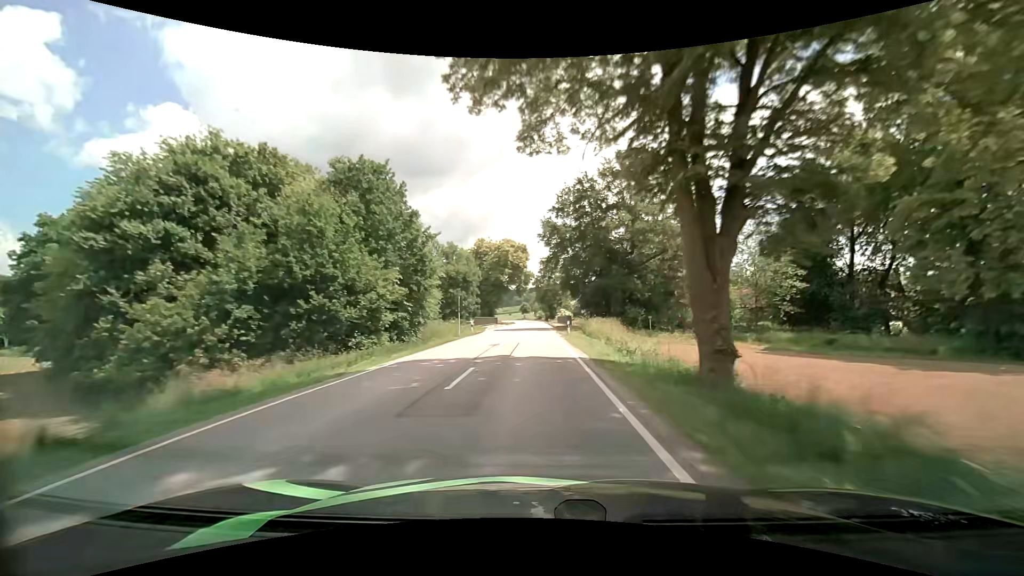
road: secondary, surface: asphalt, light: Day
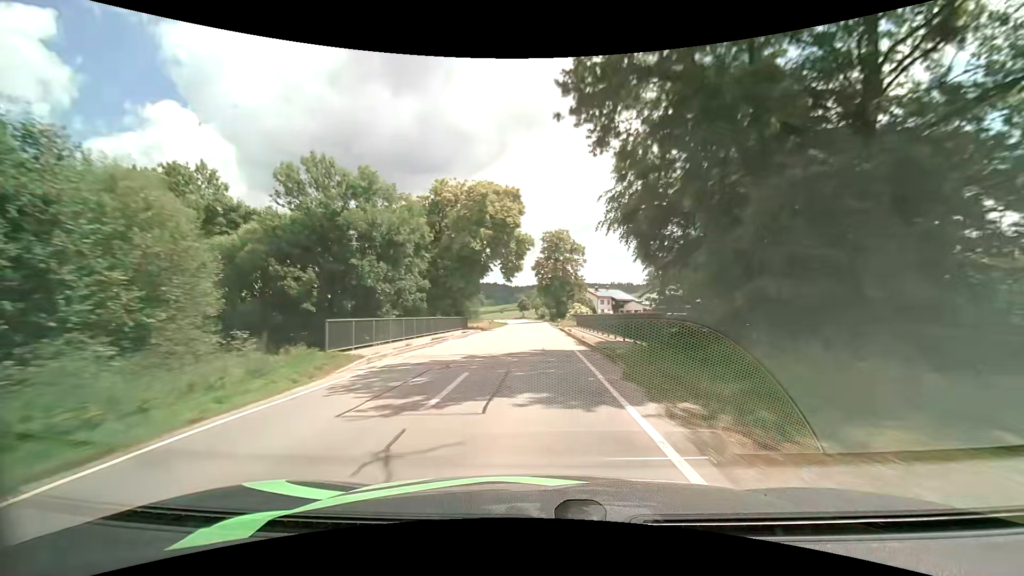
(-0.1, +36.7) m; 0°
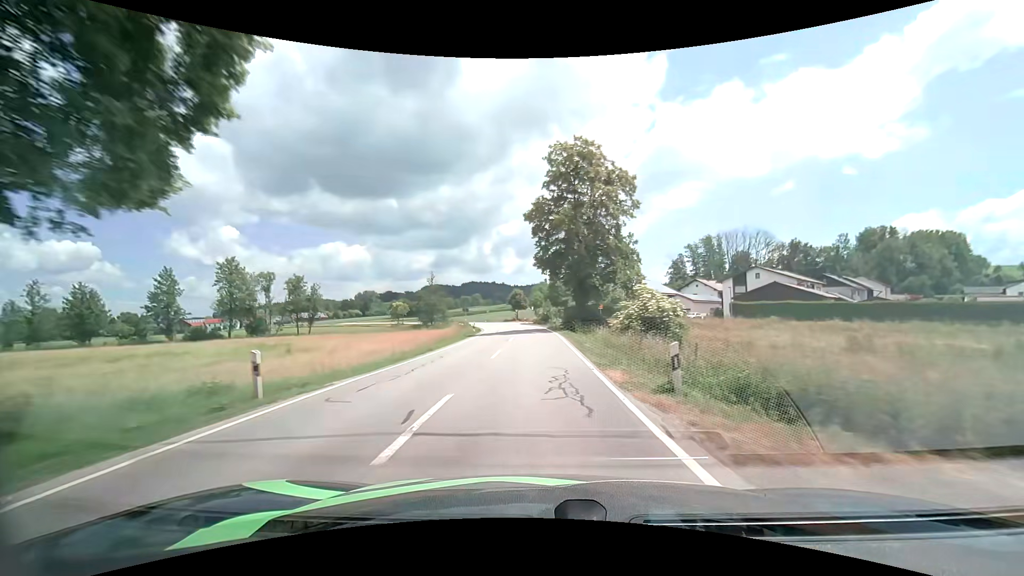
(+0.1, +46.7) m; 0°
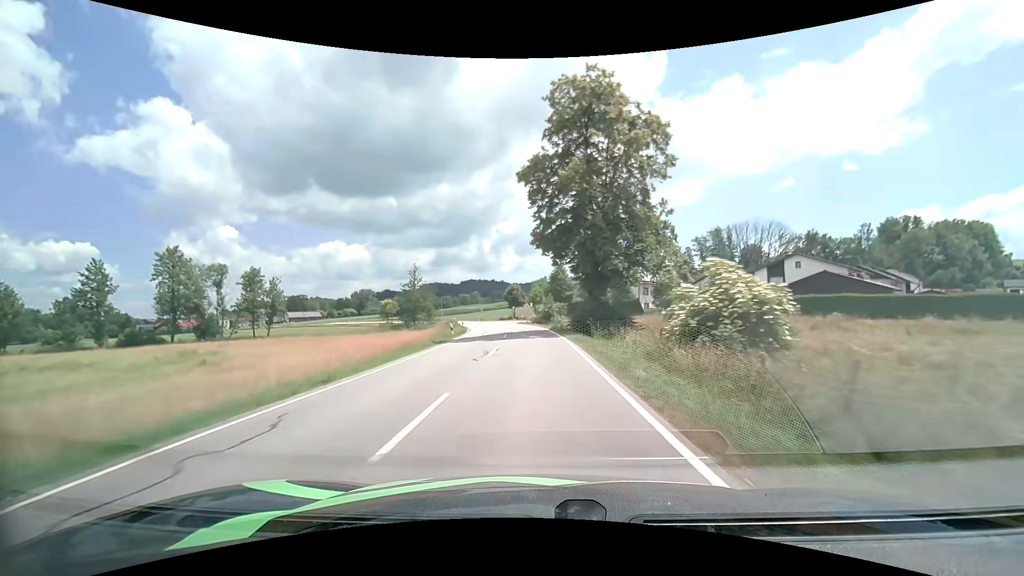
(0.0, +11.5) m; 0°
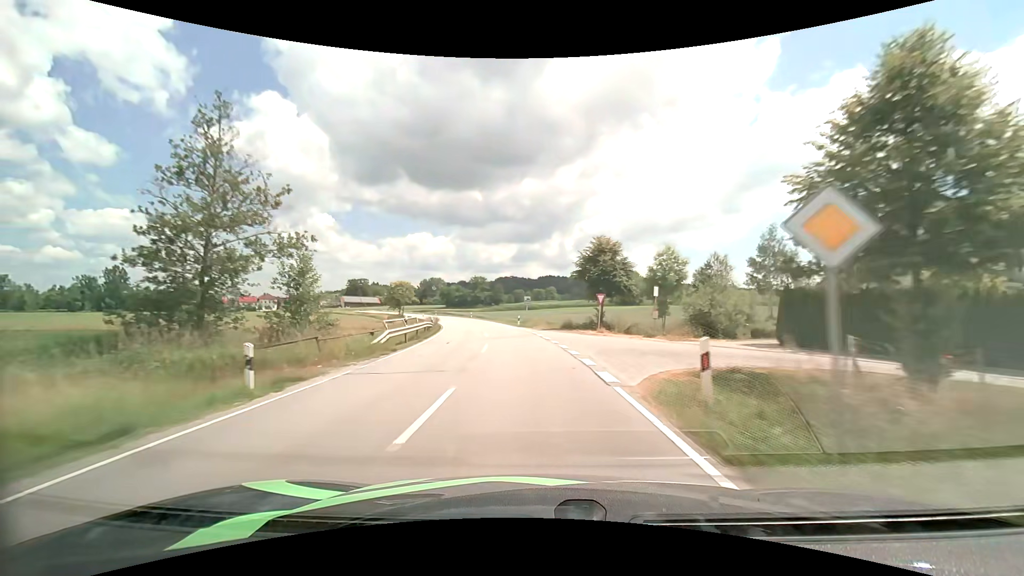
(-2.9, +56.6) m; -9°
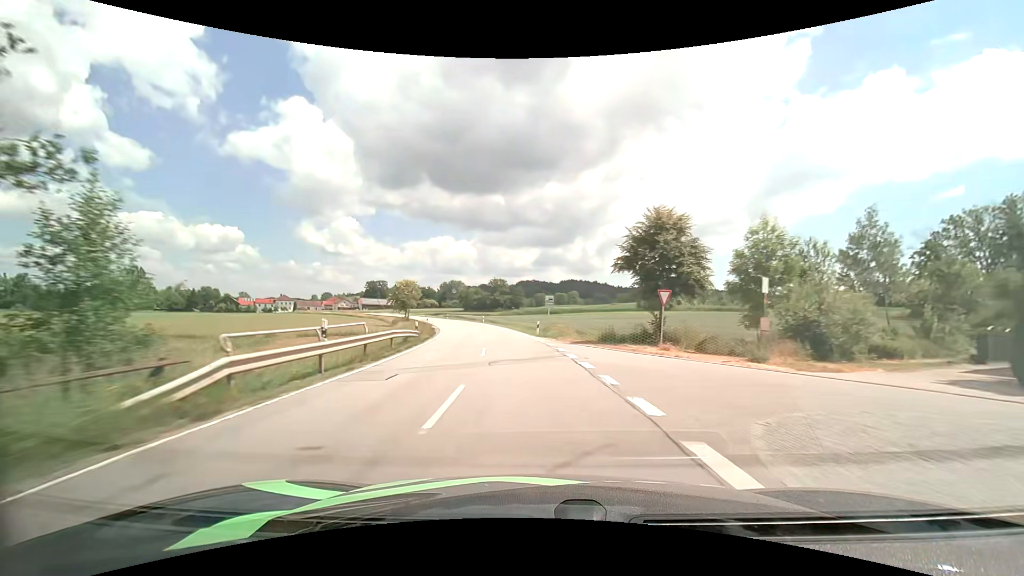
(-0.3, +11.4) m; -3°
